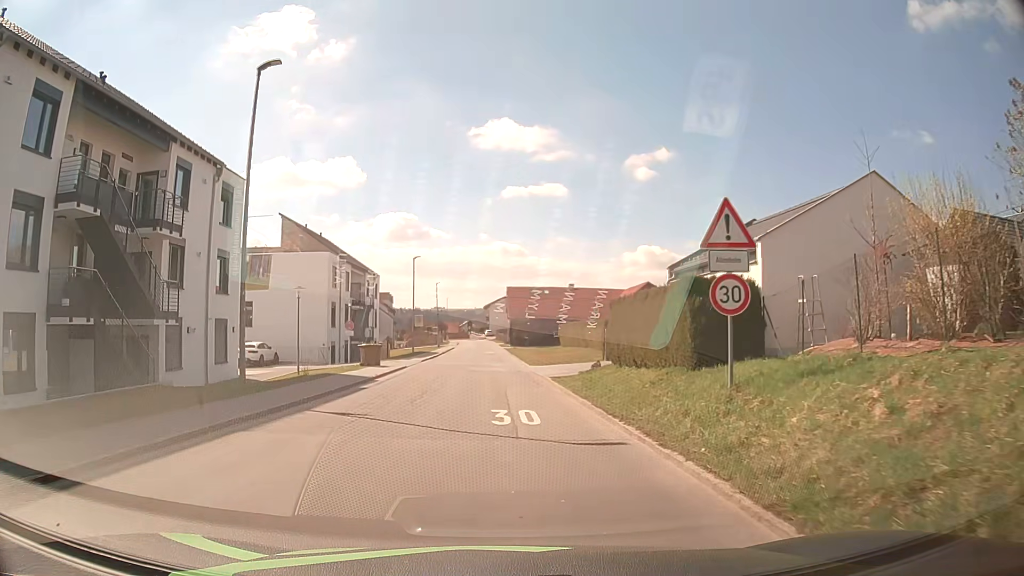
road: tertiary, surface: asphalt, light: Day
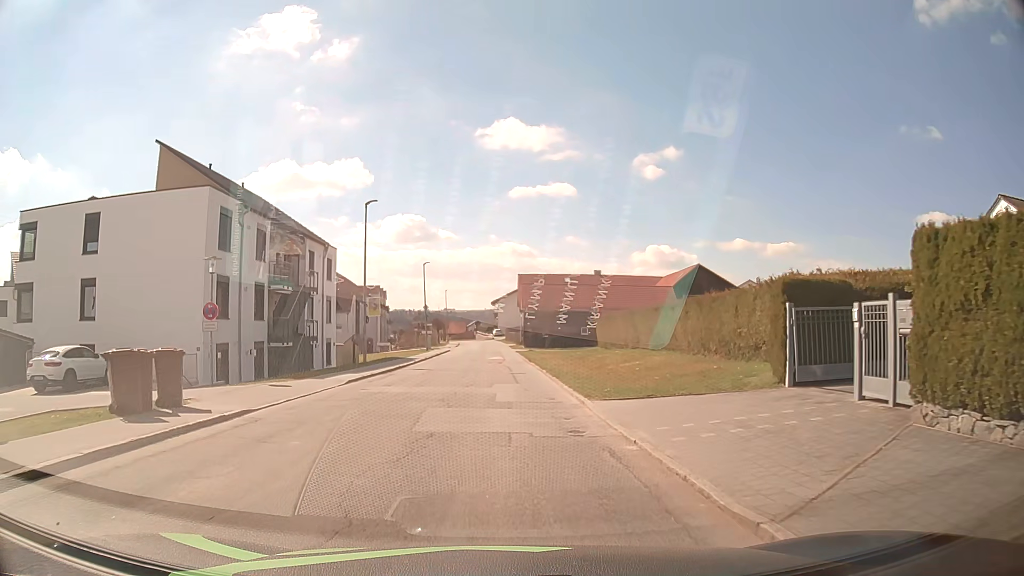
(-0.3, +22.3) m; -1°
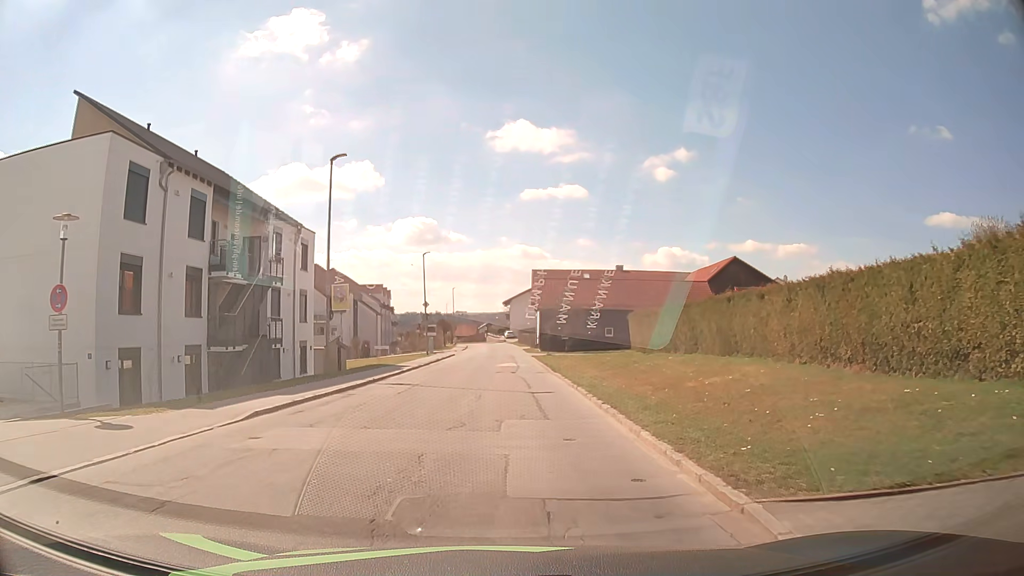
(-0.1, +9.0) m; -1°
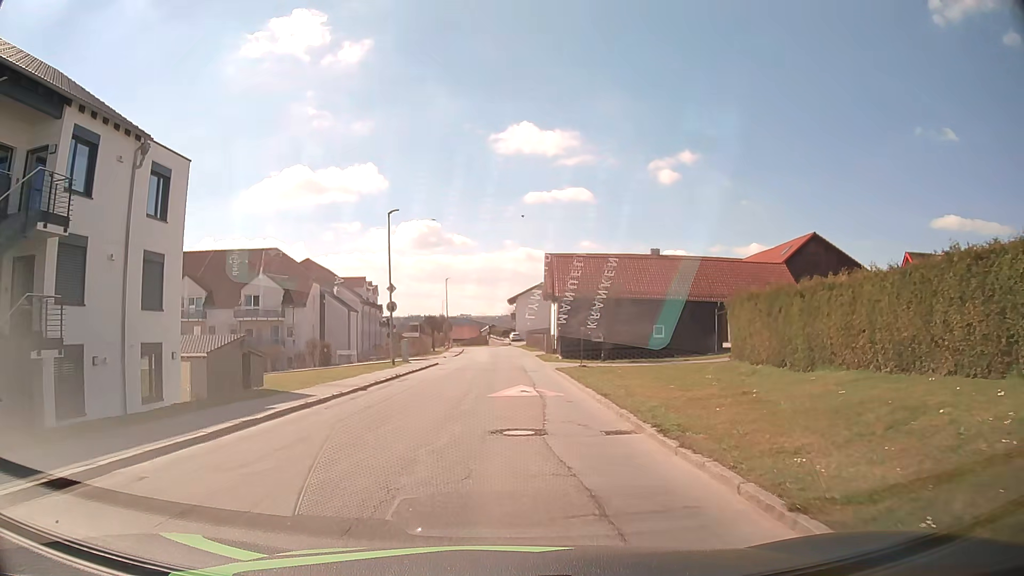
(0.0, +18.4) m; 0°
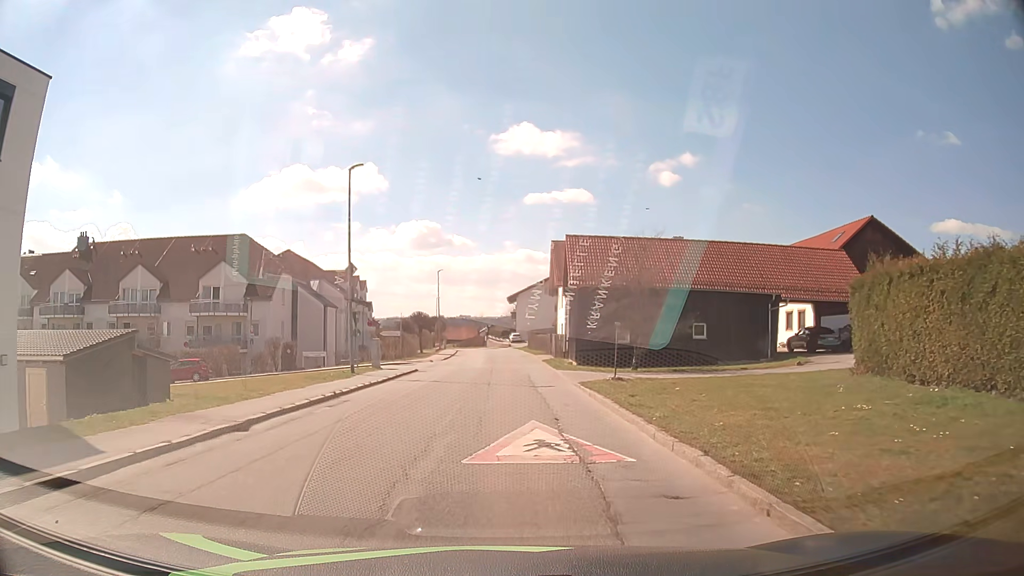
(0.0, +9.4) m; 0°
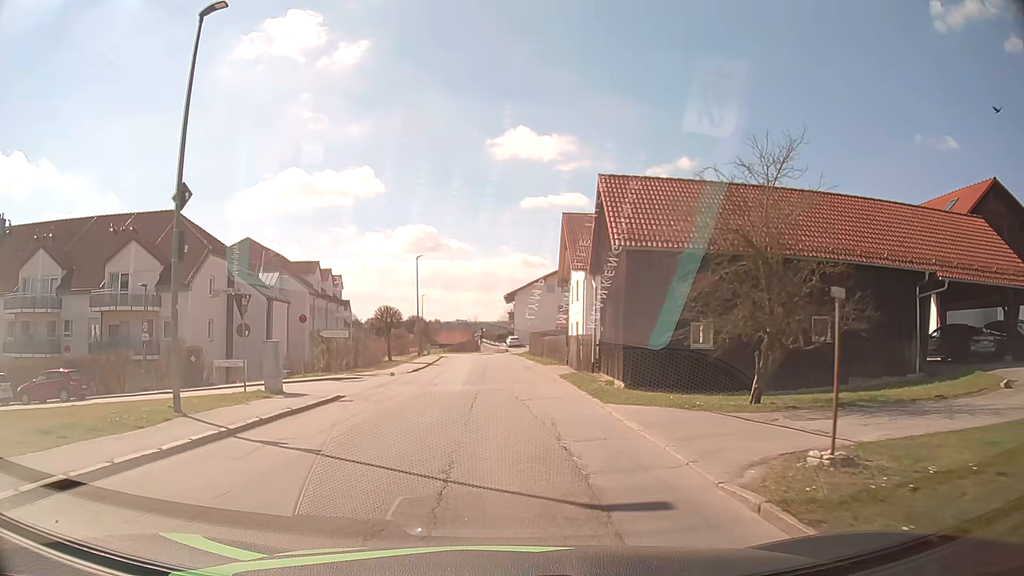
(+0.1, +14.3) m; 0°
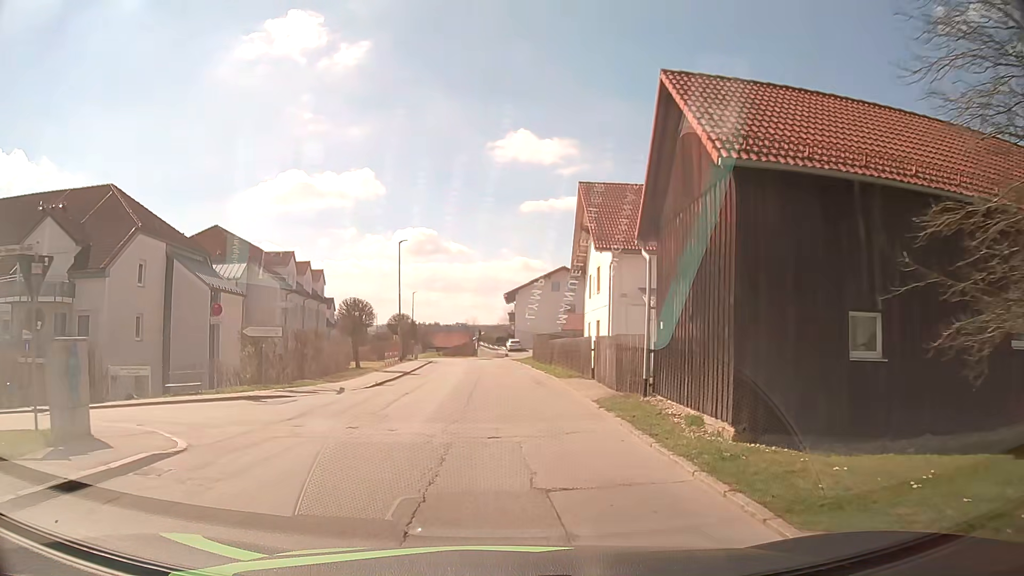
(0.0, +9.5) m; 0°
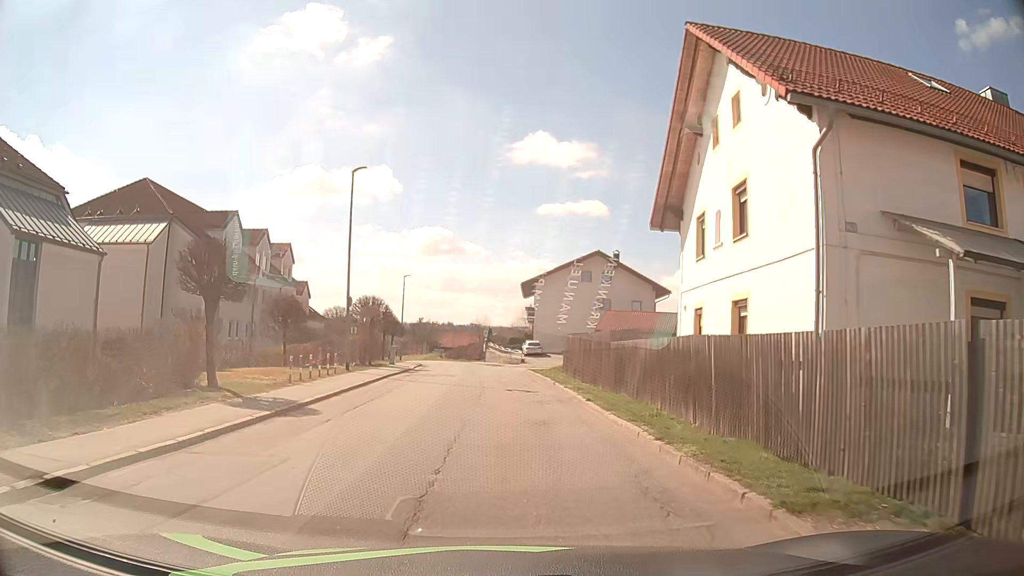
(-0.2, +18.7) m; -1°
(0, +10) (0, +20) (-1, +30) (-1, +40) (-2, +50) (-3, +60) (-4, +70) (-7, +80) (-9, +89) (-13, +99) m
